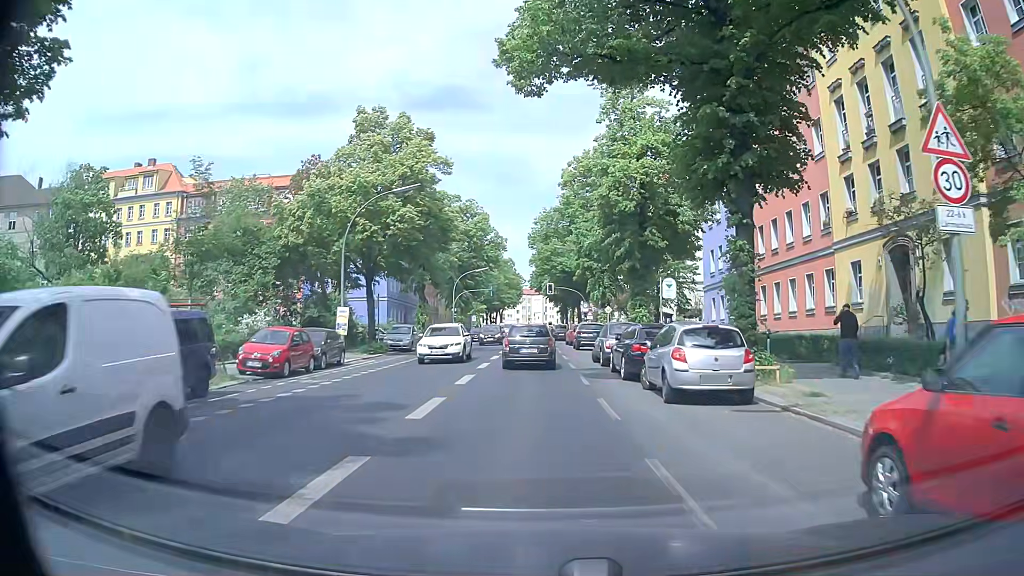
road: secondary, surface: asphalt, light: Day
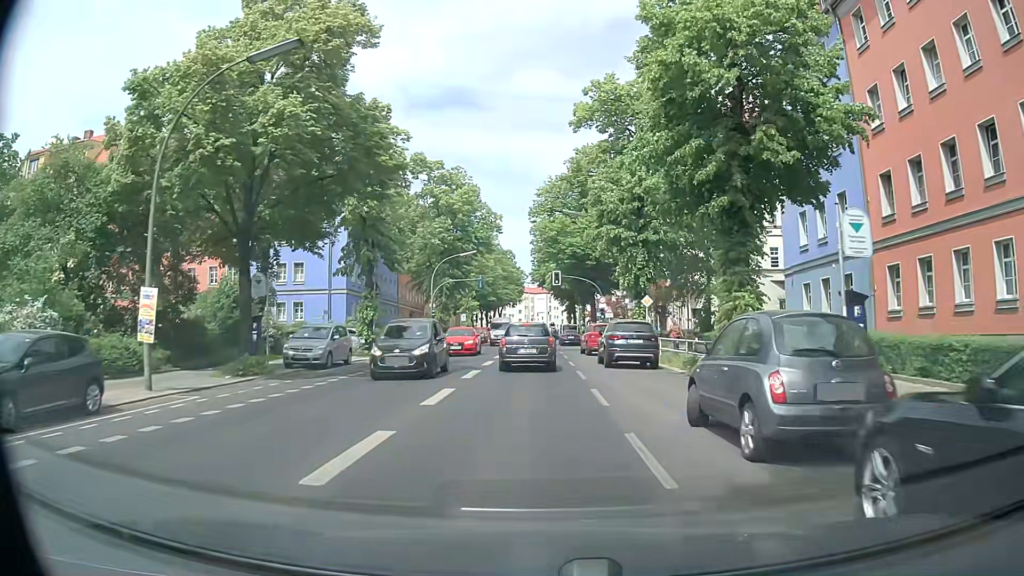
(+0.2, +16.6) m; +2°
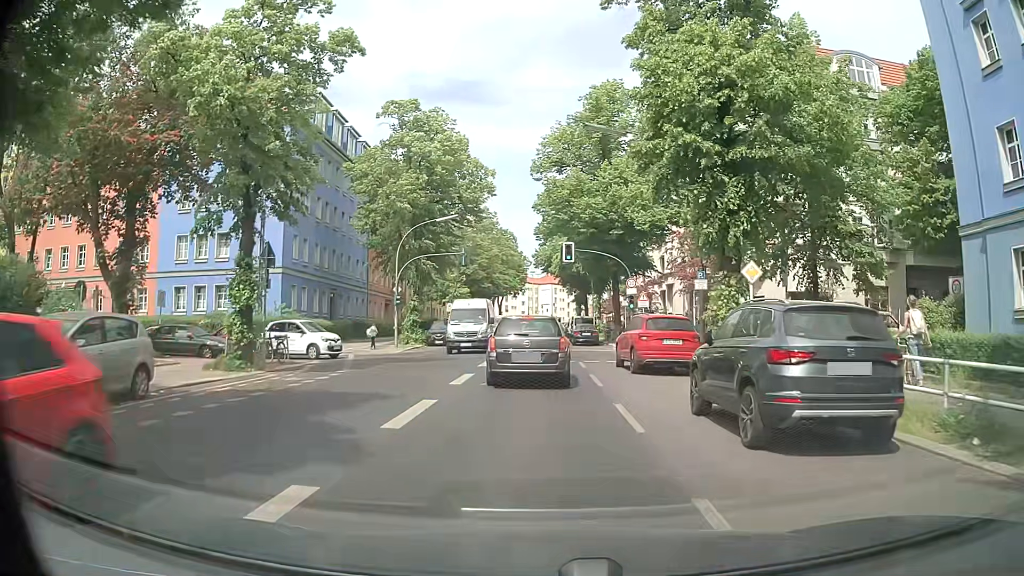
(-0.3, +15.0) m; -2°
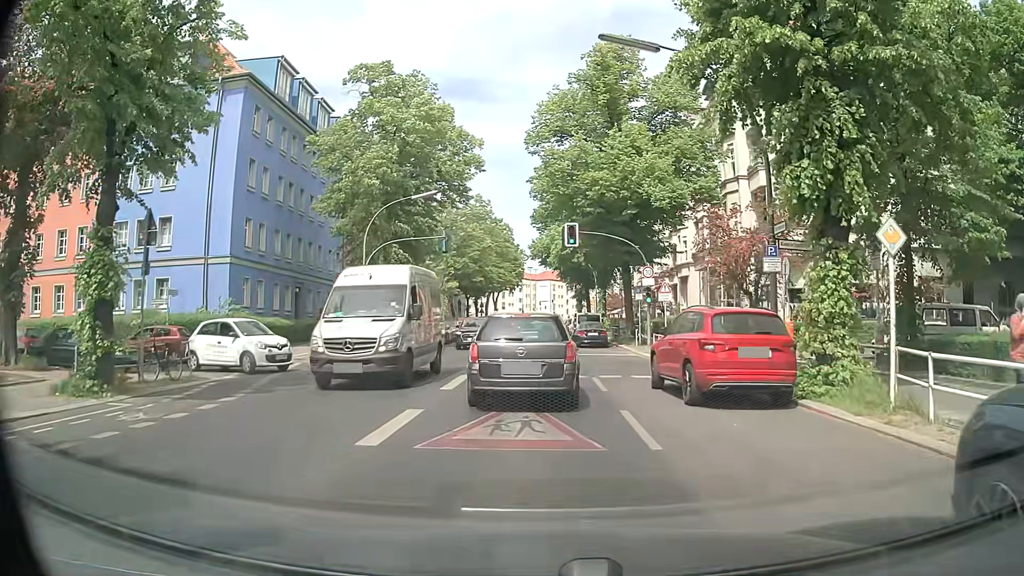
(+0.1, +6.8) m; -1°
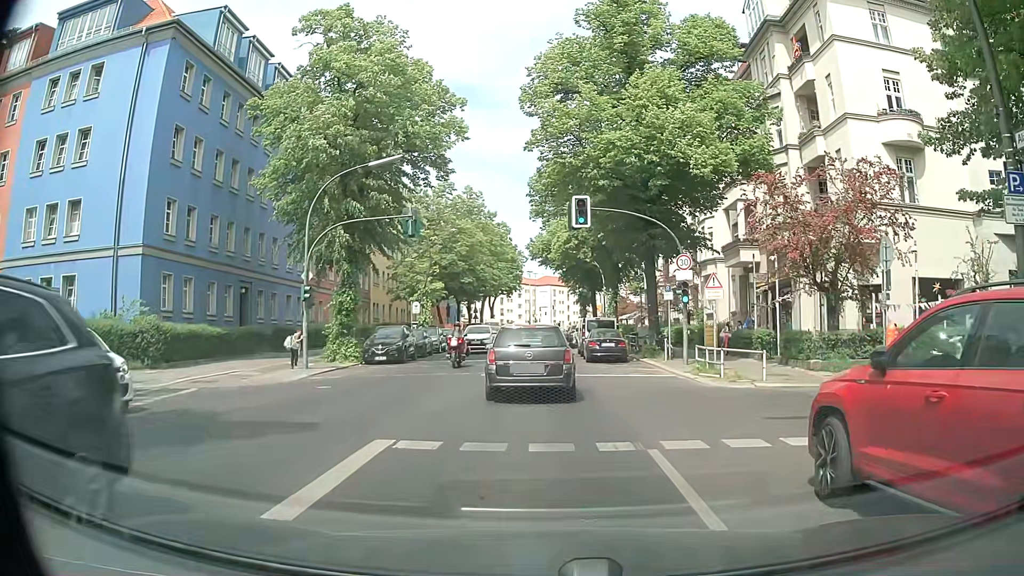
(+0.3, +8.3) m; +1°
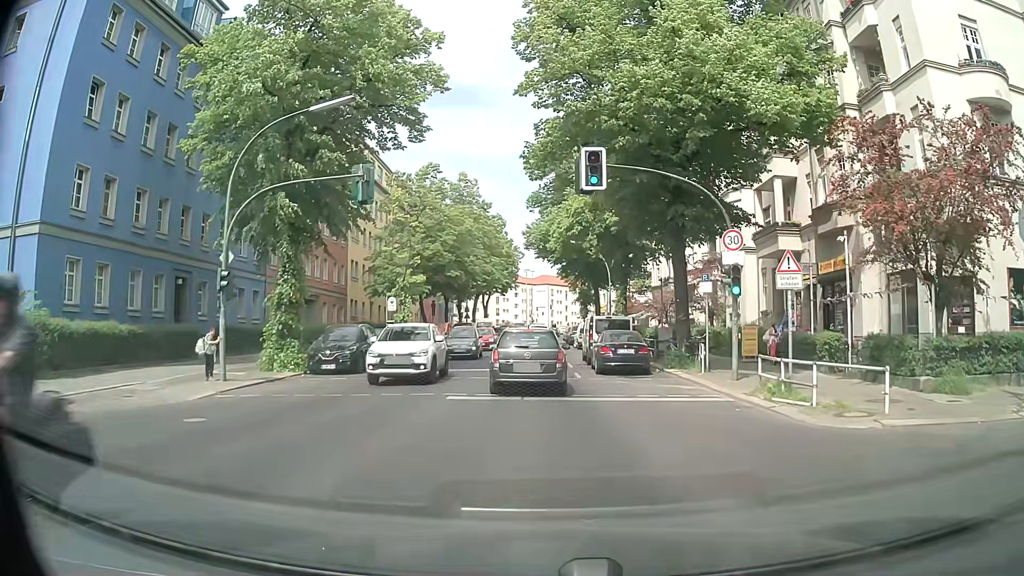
(+0.2, +7.1) m; +1°
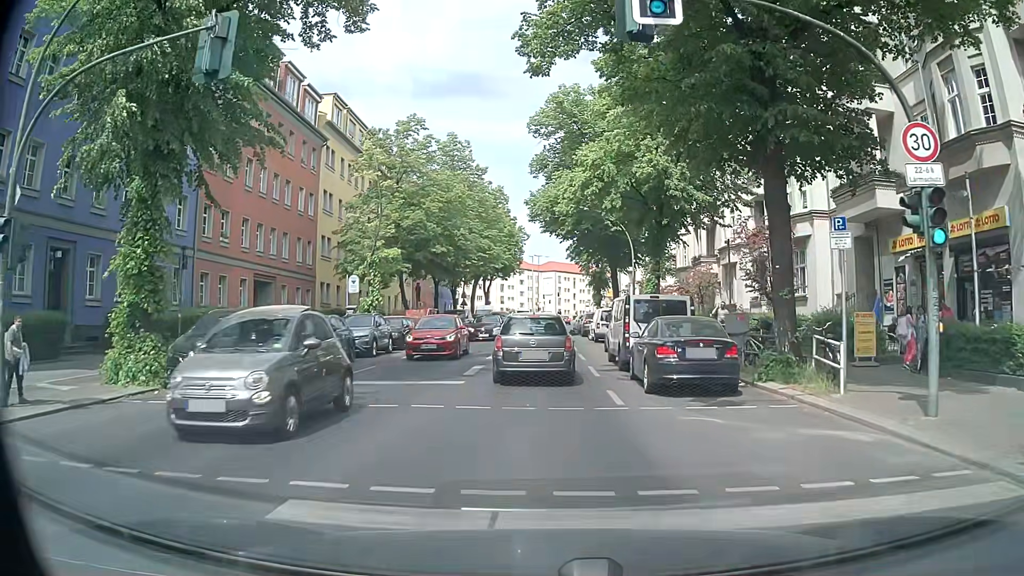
(+0.1, +9.7) m; +1°
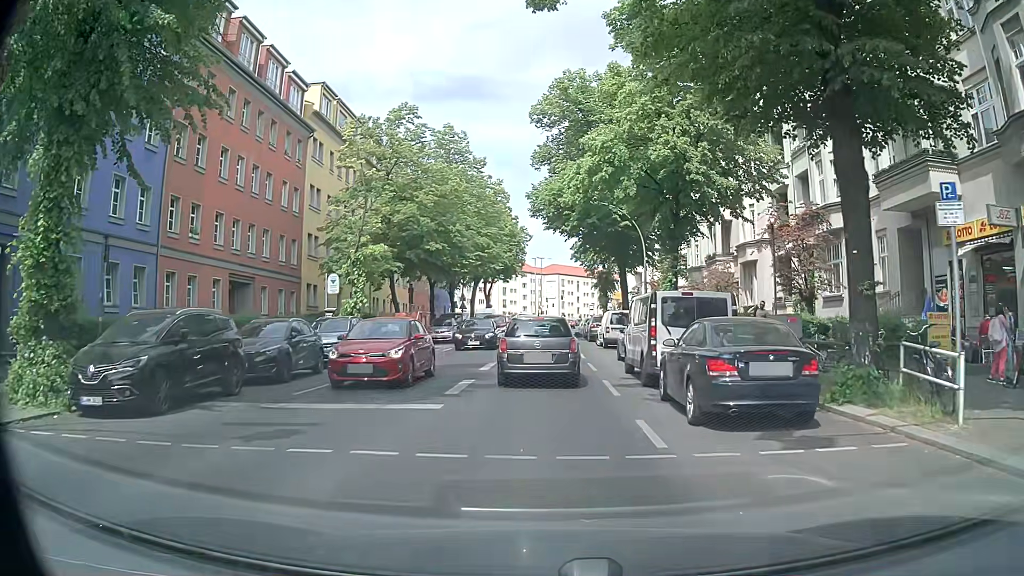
(0.0, +3.6) m; -1°
(0, +10) (0, +20) (0, +30) (0, +40) (0, +50) (+1, +60) (+1, +70) (+2, +80) (+3, +90) (+3, +100) m
